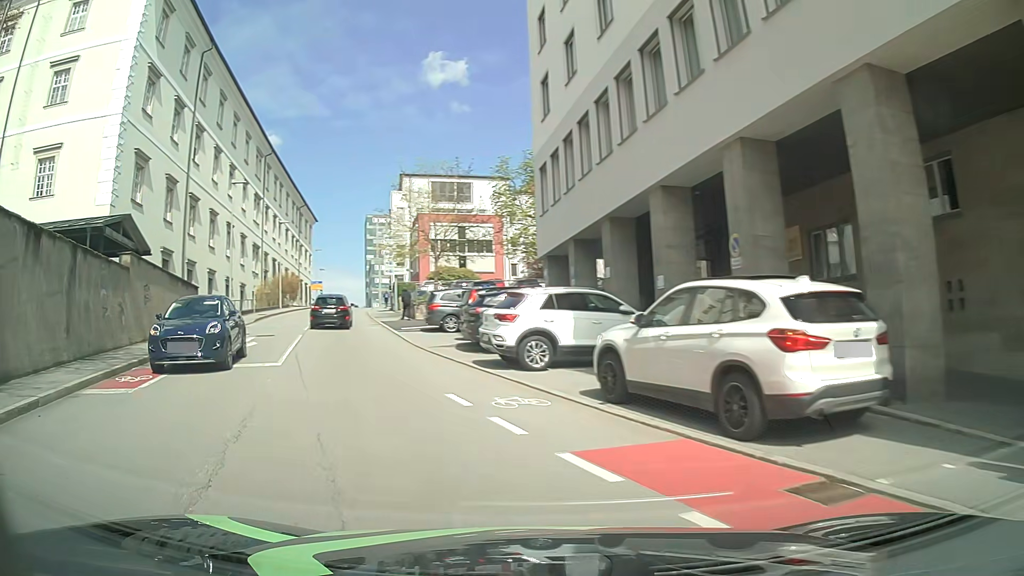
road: unclassified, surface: asphalt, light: Day
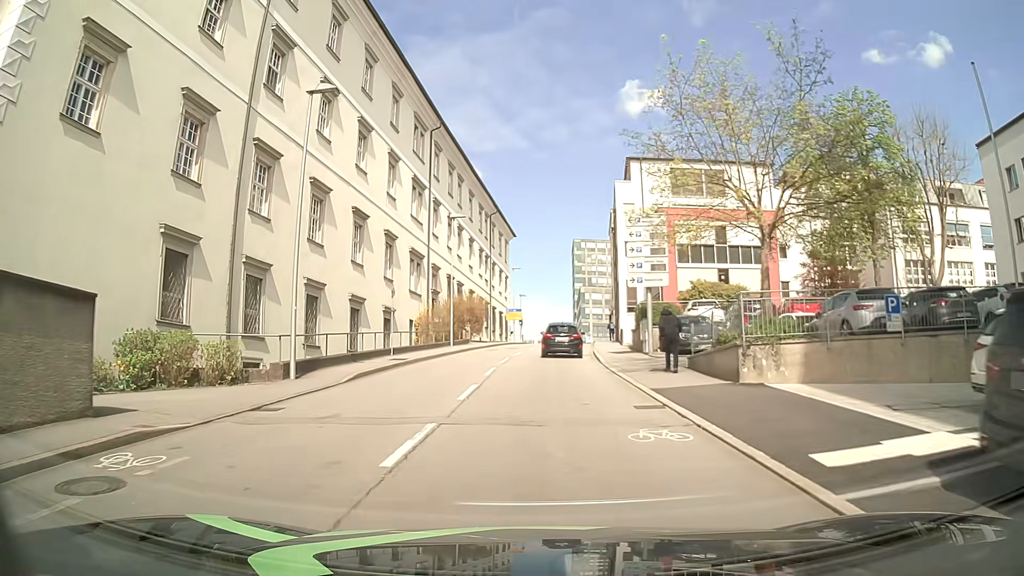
(-5.3, +21.4) m; -16°
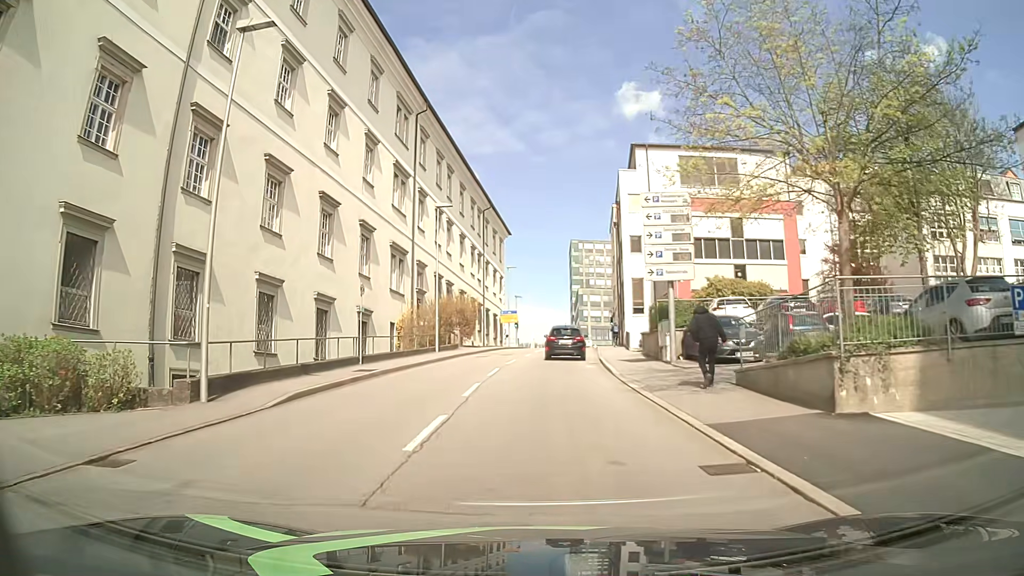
(0.0, +4.9) m; +1°
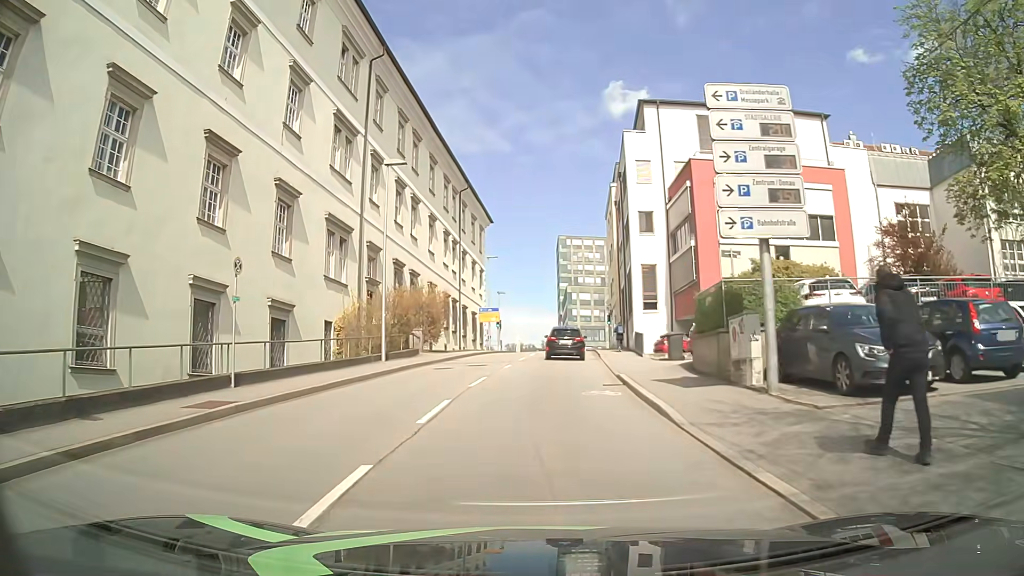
(+0.1, +10.0) m; +1°
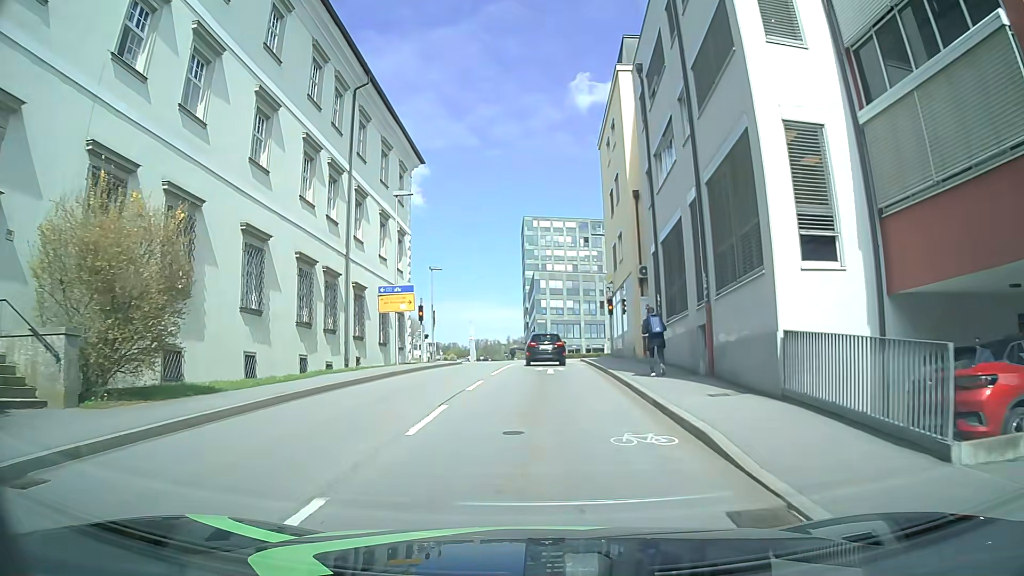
(+0.7, +26.1) m; +3°
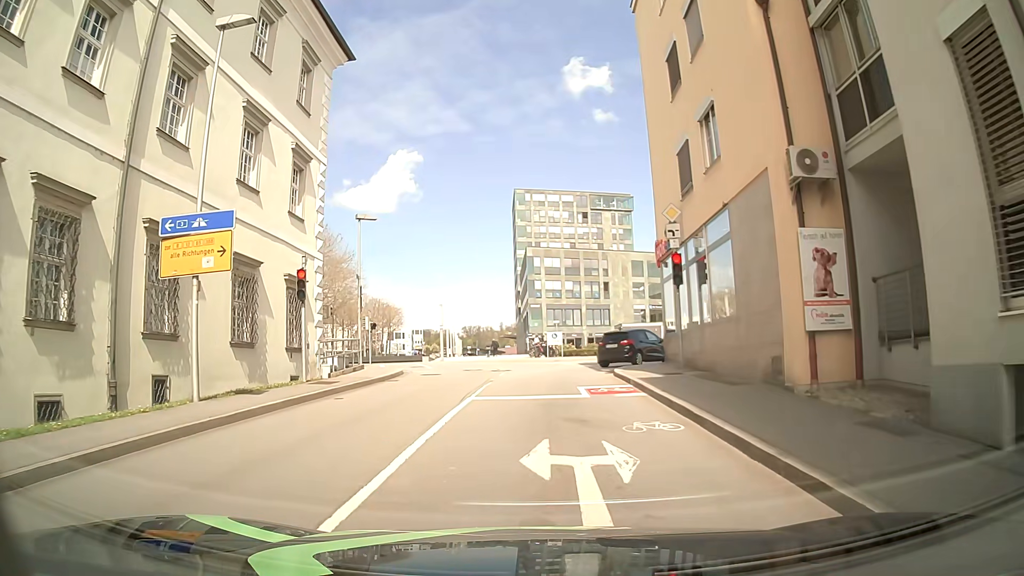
(+0.1, +18.2) m; +1°
